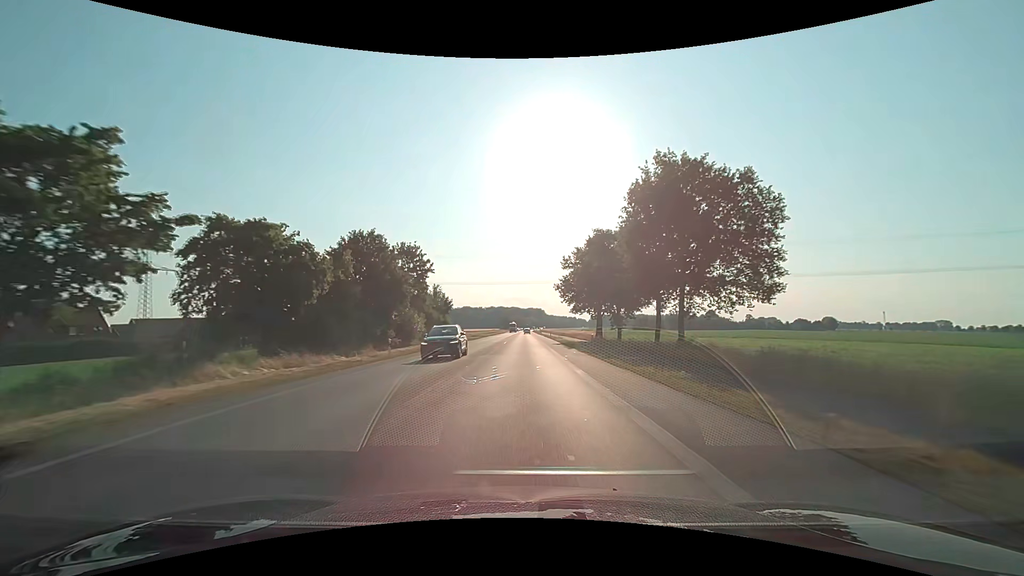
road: primary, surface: asphalt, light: Day
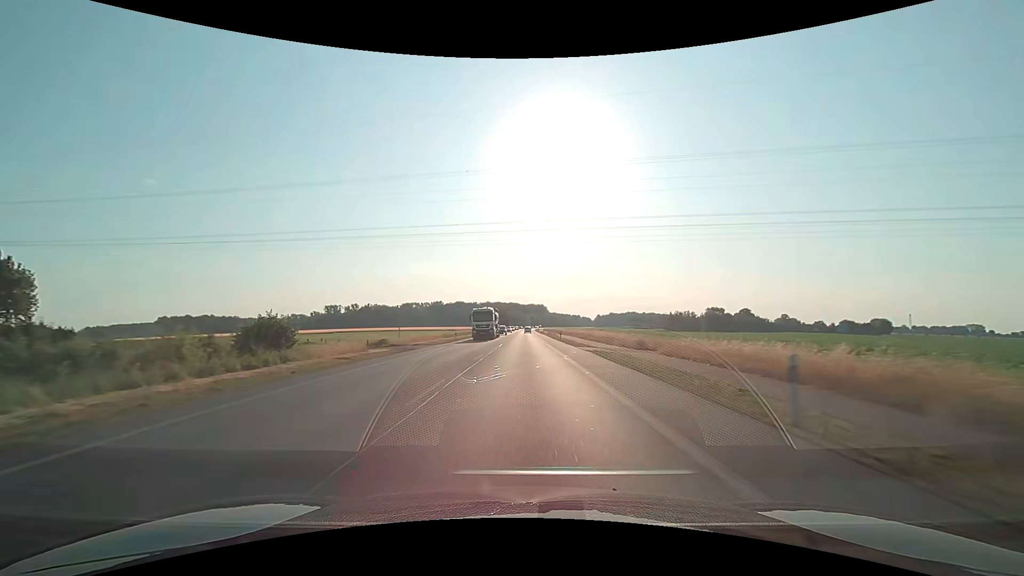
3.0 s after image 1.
(+0.1, +72.5) m; 0°
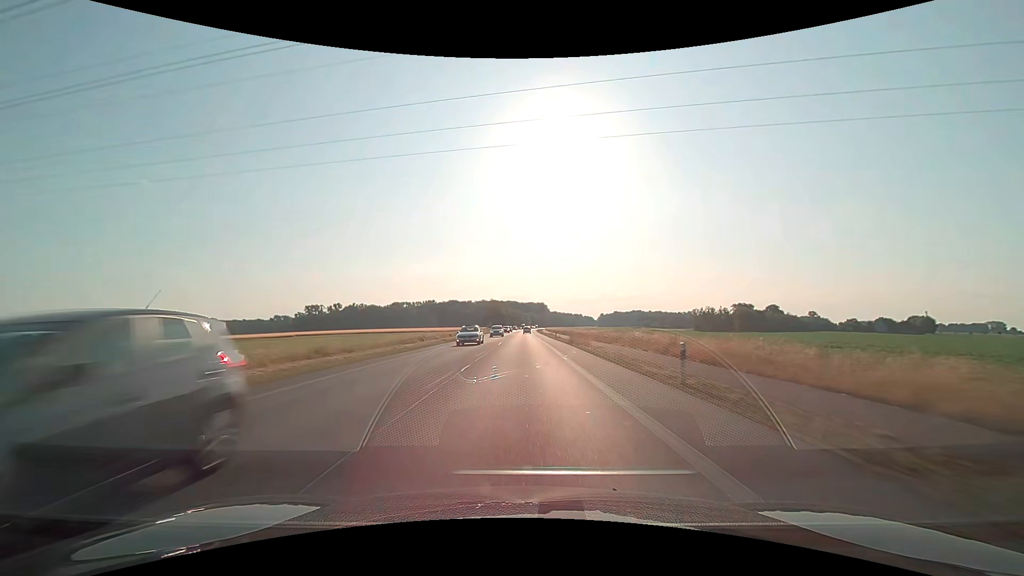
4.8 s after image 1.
(-0.1, +45.6) m; 0°
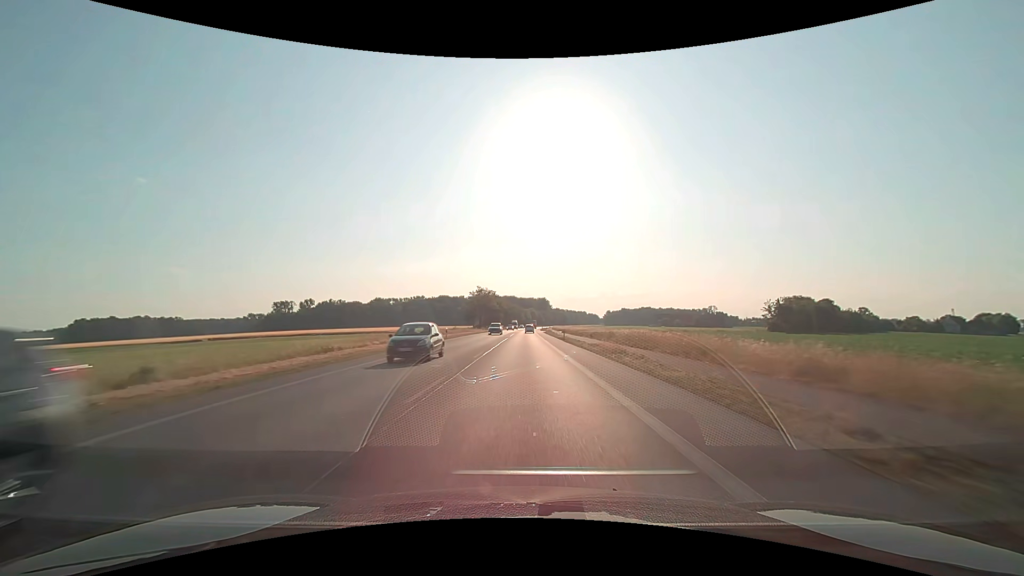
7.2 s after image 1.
(-0.1, +61.9) m; 0°
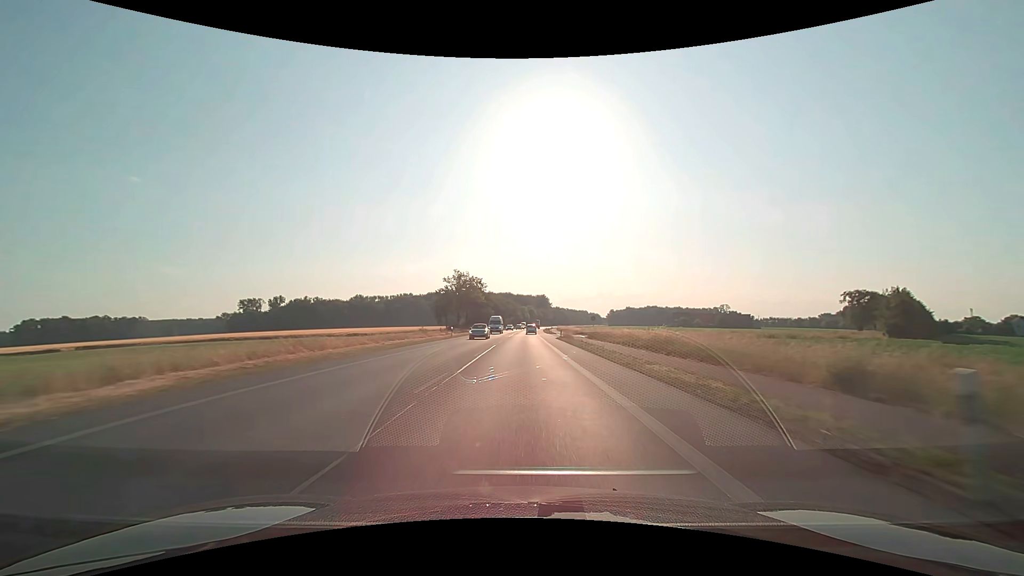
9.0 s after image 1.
(+0.1, +46.9) m; 0°
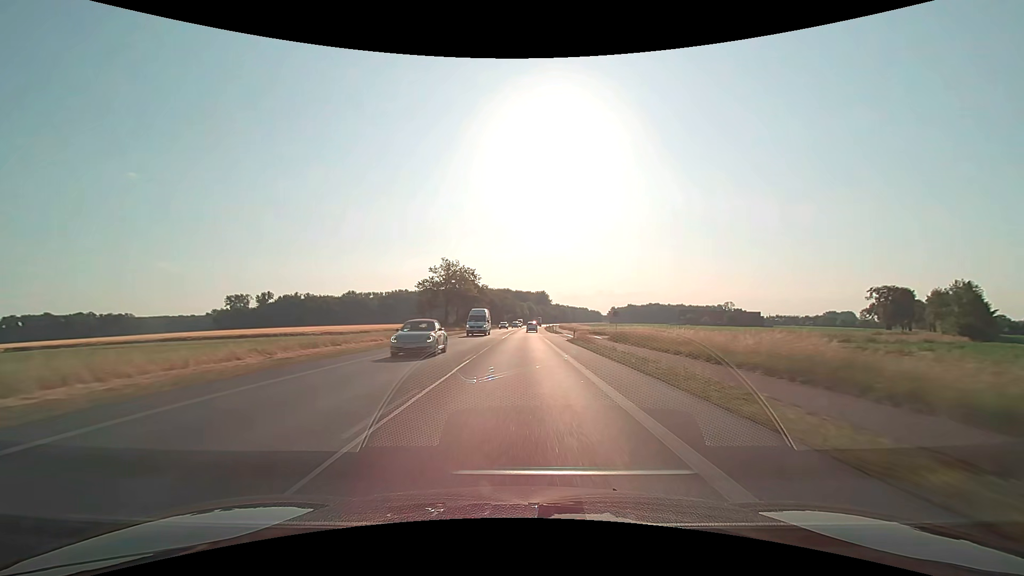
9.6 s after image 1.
(0.0, +15.6) m; 0°
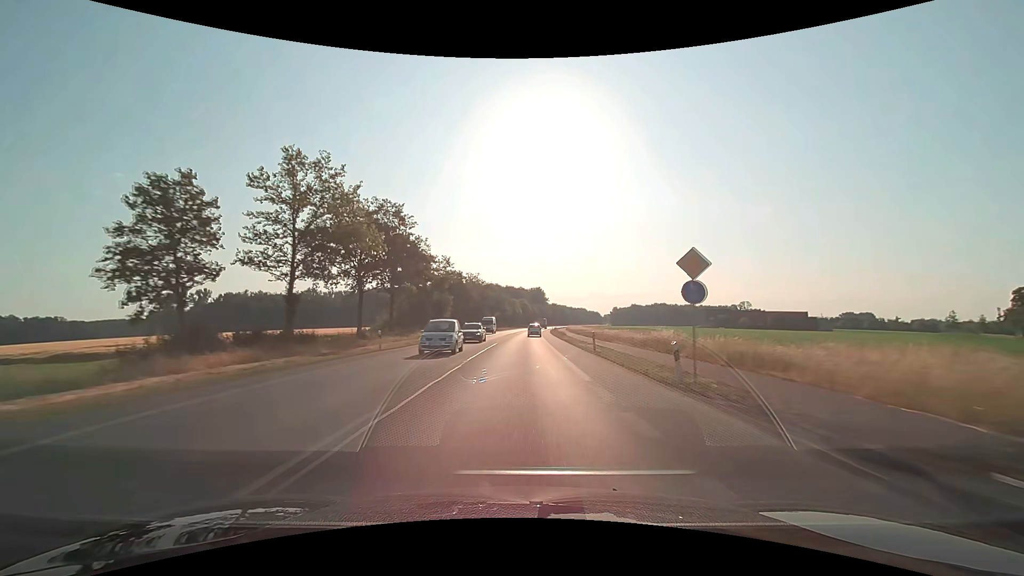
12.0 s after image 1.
(+0.4, +61.5) m; +1°
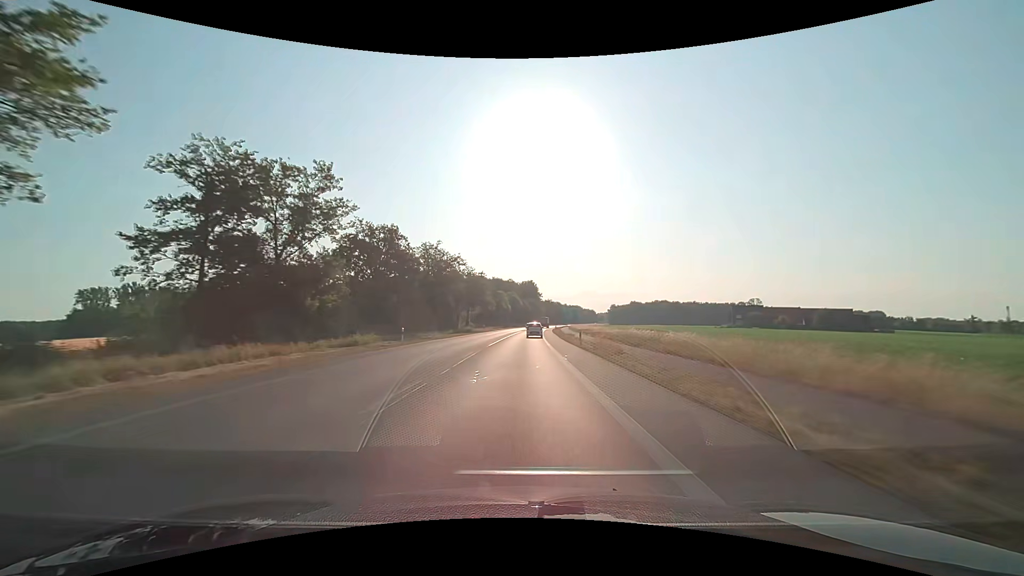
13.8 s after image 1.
(+0.4, +44.2) m; +1°
(0, +10) (0, +20) (0, +30) (0, +40) (+1, +50) (+1, +60) (+1, +70) (+2, +80) (+2, +90) (+3, +100) m
